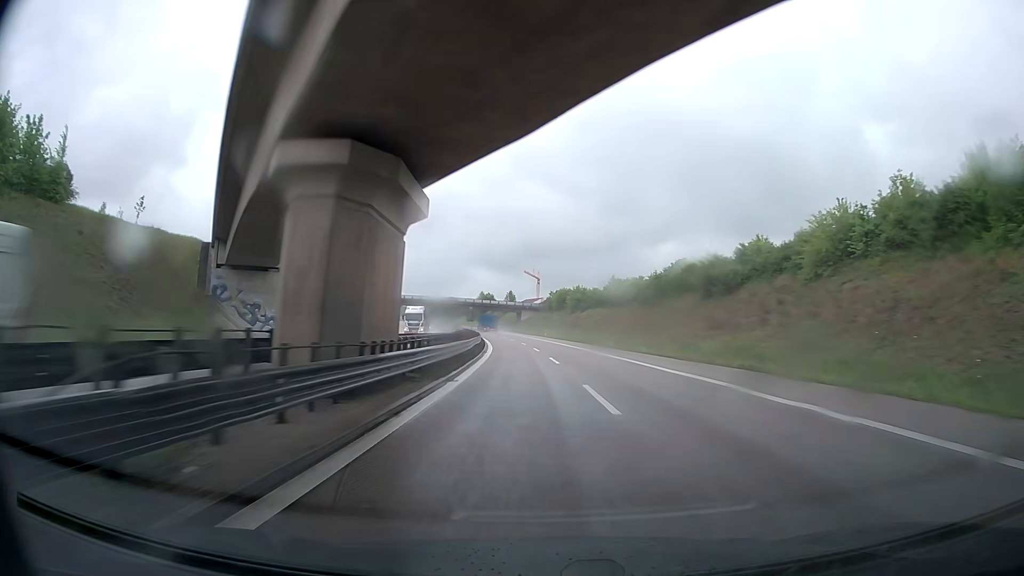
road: trunk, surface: asphalt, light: Day
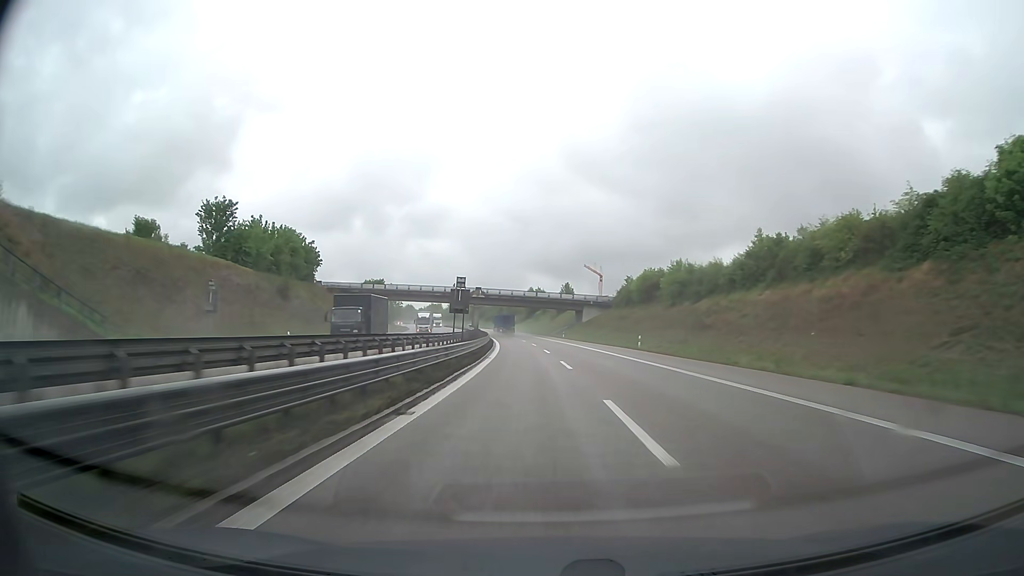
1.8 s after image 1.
(-2.2, +58.4) m; -5°
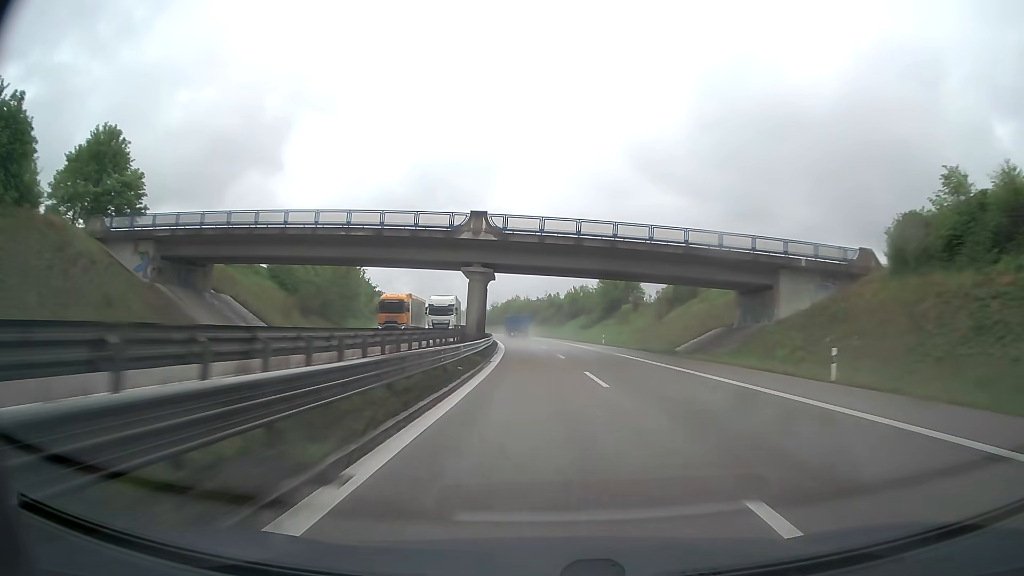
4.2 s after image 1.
(-4.0, +80.1) m; -6°
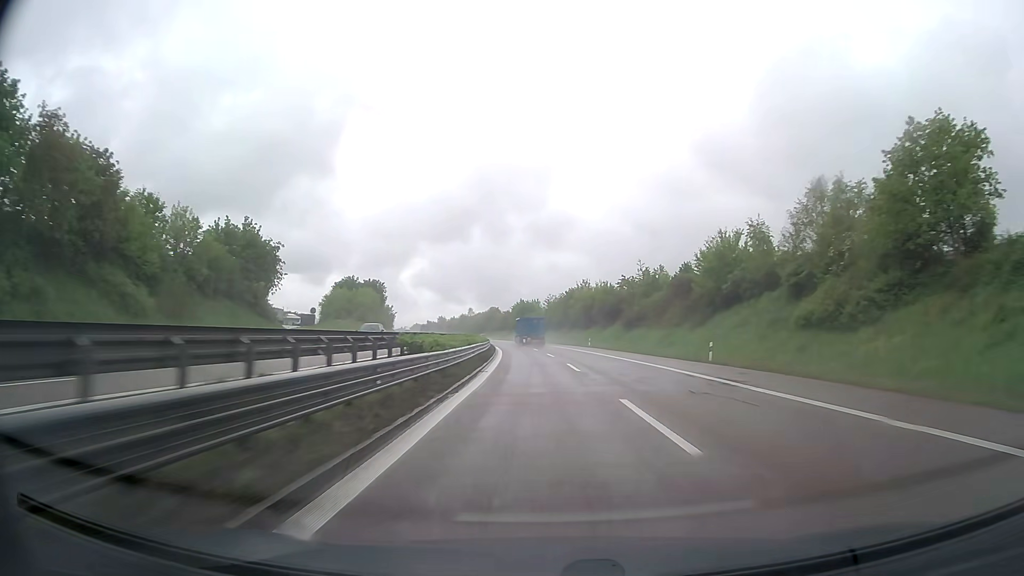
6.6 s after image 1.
(-3.7, +81.3) m; -5°
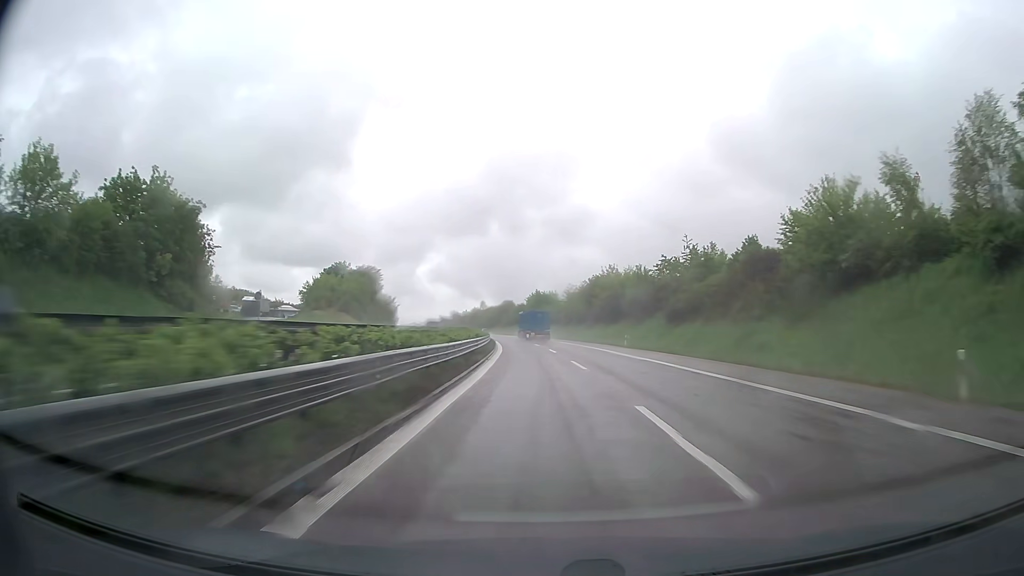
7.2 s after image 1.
(-0.3, +20.2) m; -2°
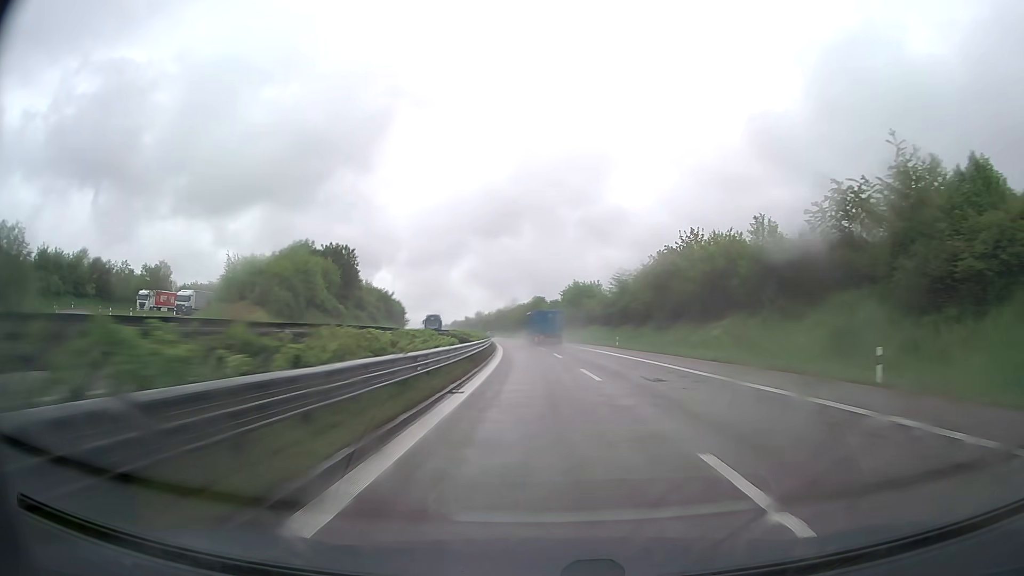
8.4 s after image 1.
(-0.9, +40.3) m; -3°
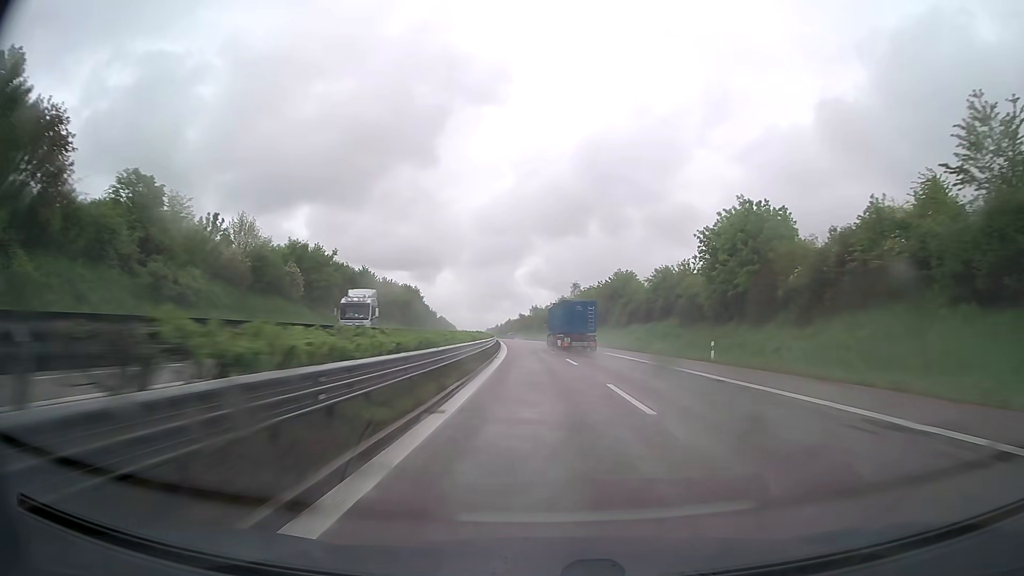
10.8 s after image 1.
(-4.0, +79.5) m; -6°
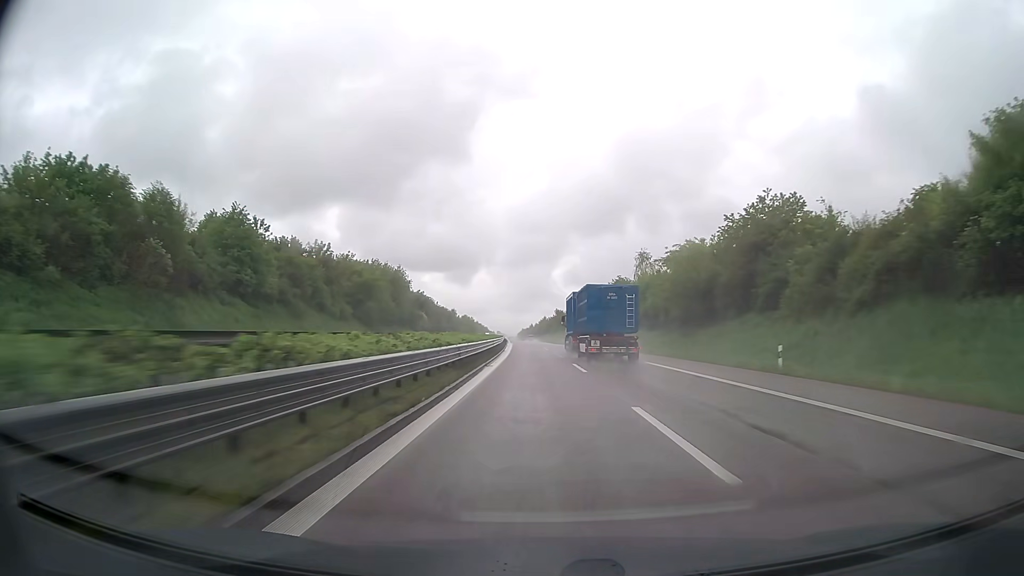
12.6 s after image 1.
(-1.7, +59.0) m; -3°
(0, +10) (0, +20) (0, +30) (-1, +40) (-1, +50) (-1, +60) (-2, +70) (-2, +80) (-3, +90) (-3, +100) m
